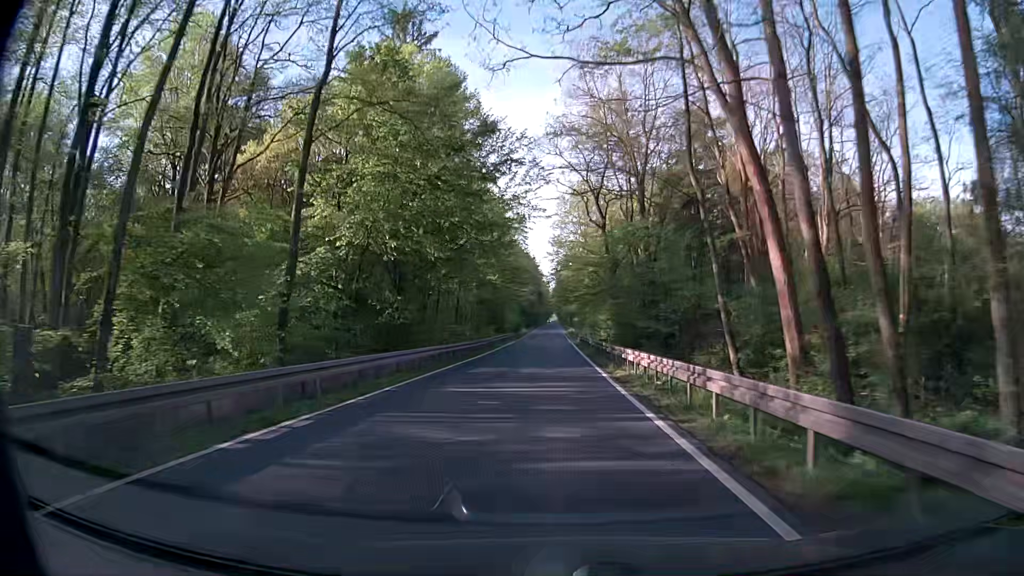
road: secondary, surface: asphalt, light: Day
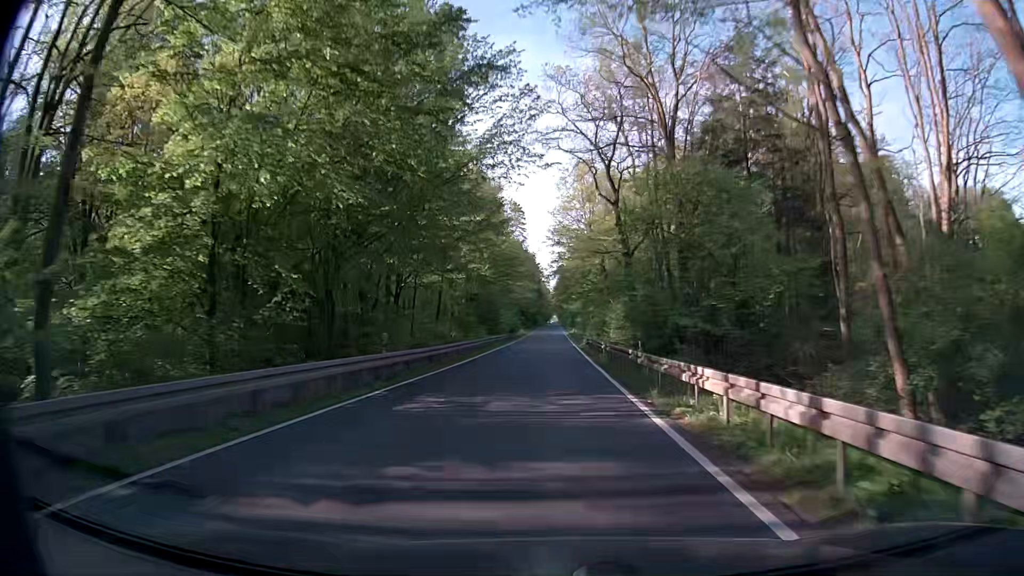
(+0.1, +10.7) m; 0°
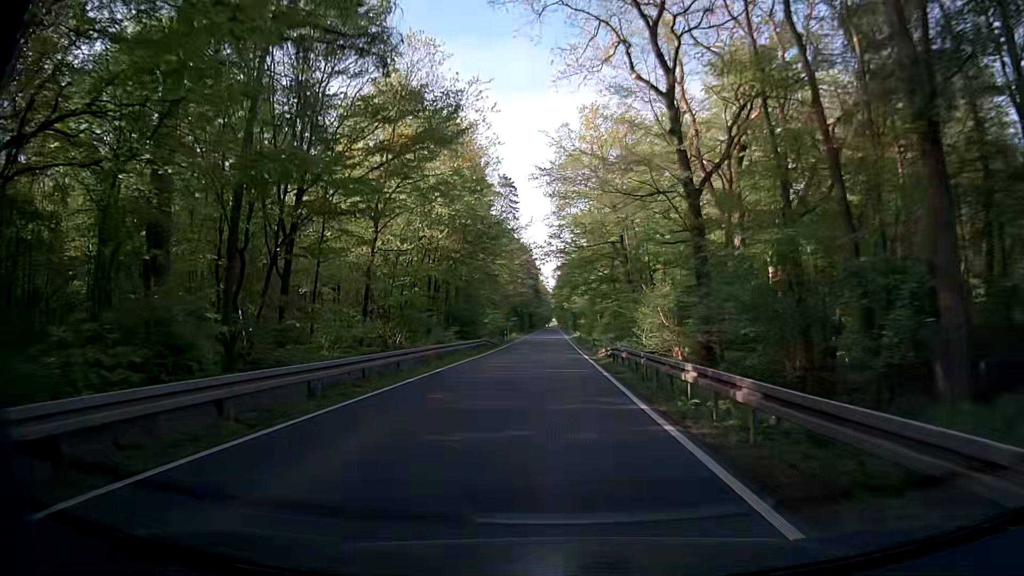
(+0.1, +21.4) m; 0°
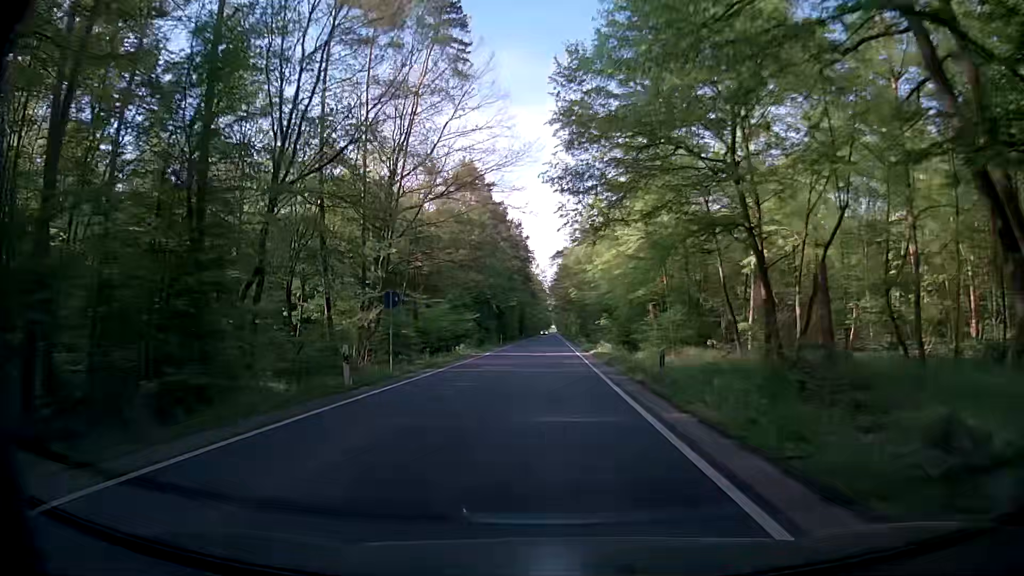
(+0.4, +53.5) m; +1°
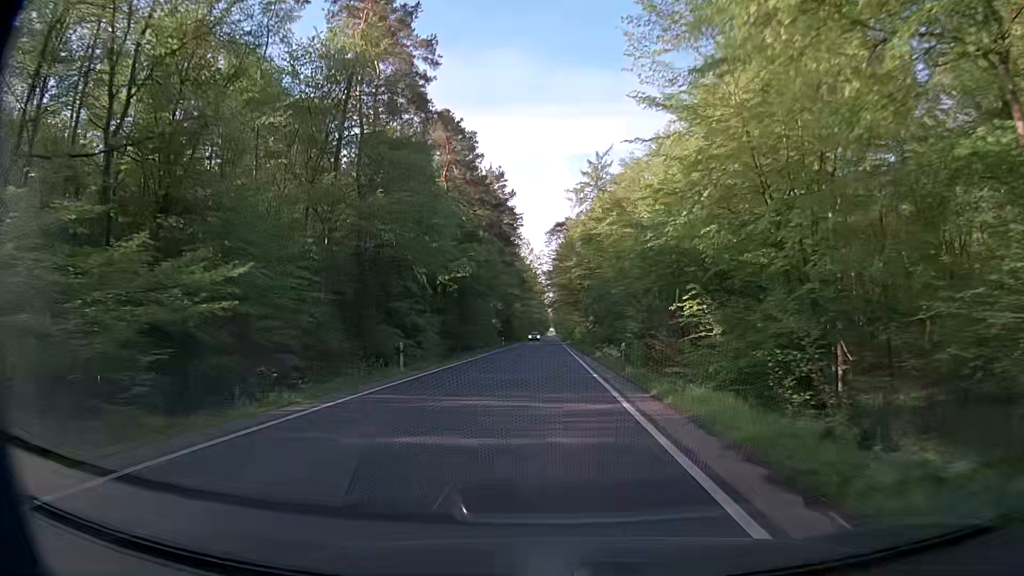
(-0.1, +42.8) m; 0°
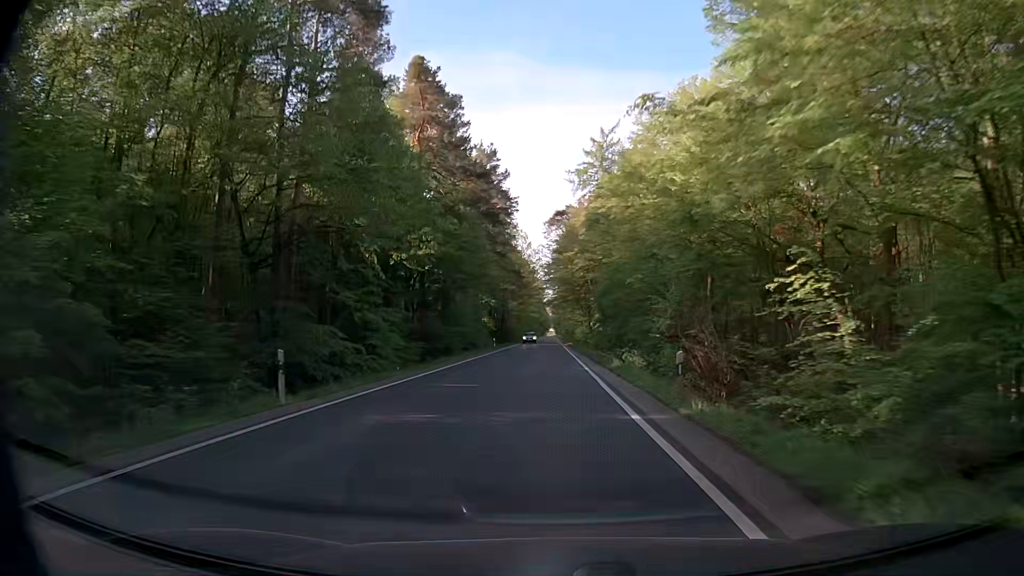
(-0.1, +10.7) m; -1°
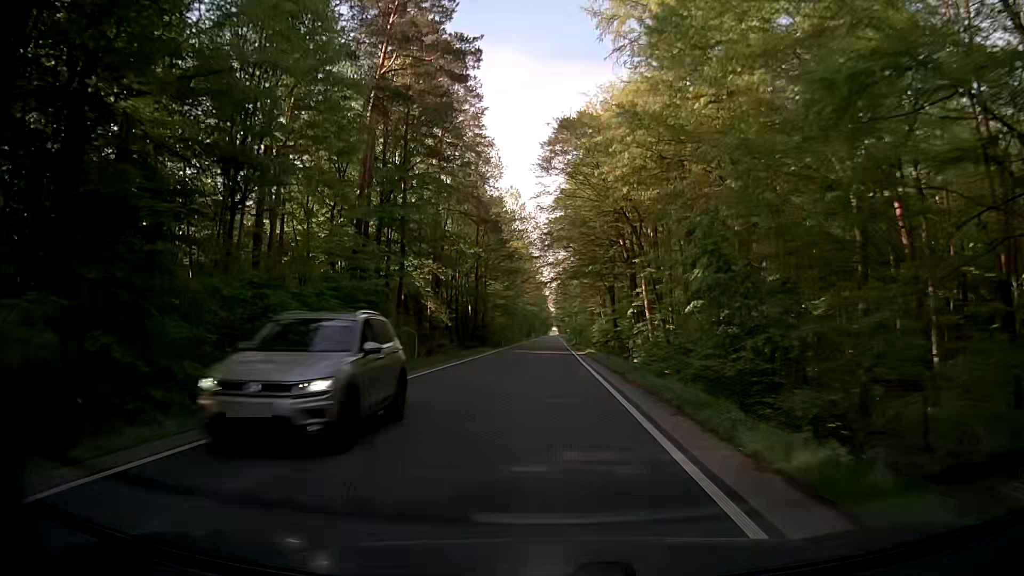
(+0.1, +42.9) m; 0°
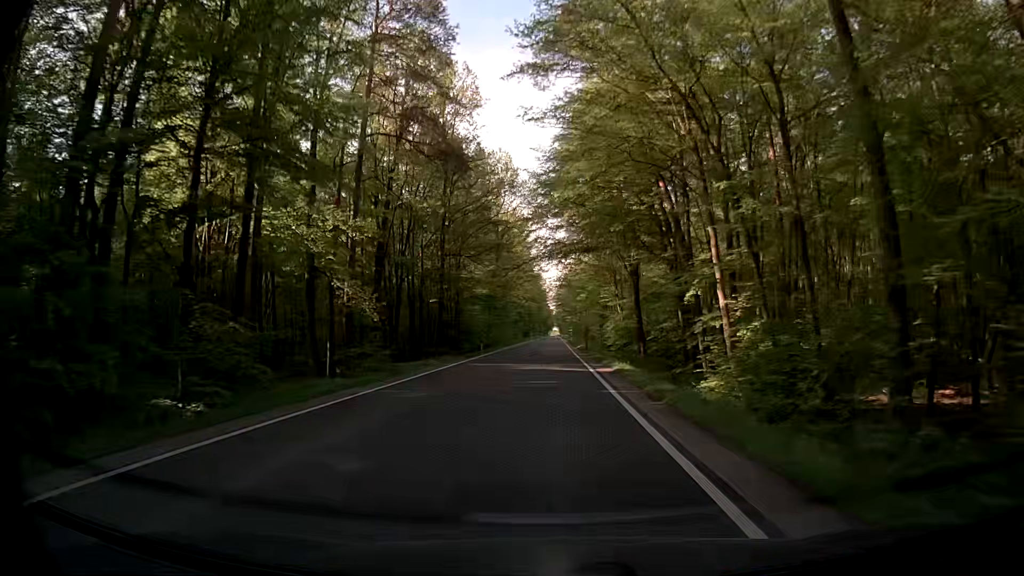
(0.0, +21.4) m; 0°
(0, +10) (0, +20) (0, +30) (0, +40) (0, +50) (0, +60) (0, +70) (0, +80) (0, +90) (0, +100) m
